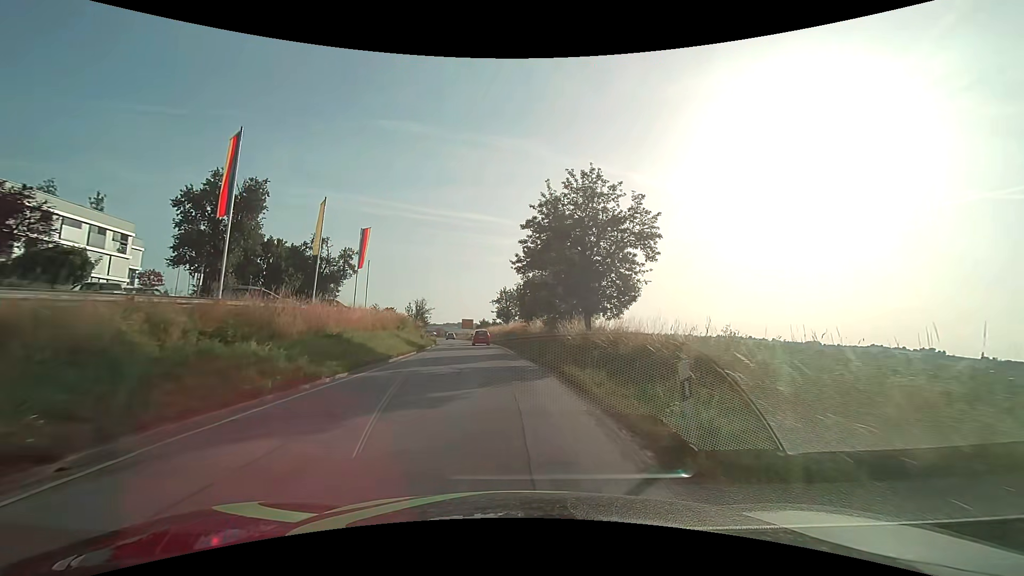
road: secondary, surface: asphalt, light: Day
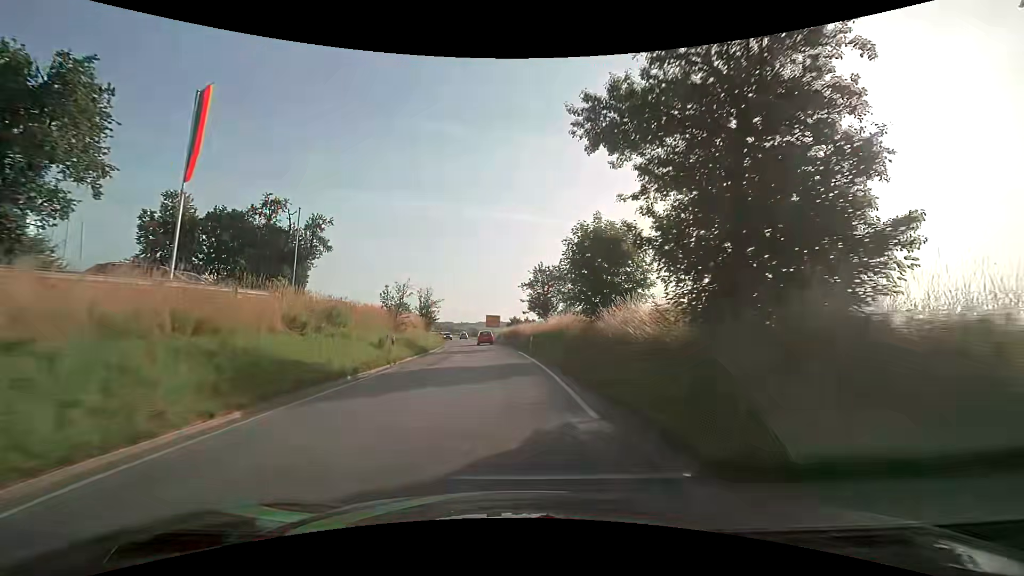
(-1.0, +22.7) m; -5°
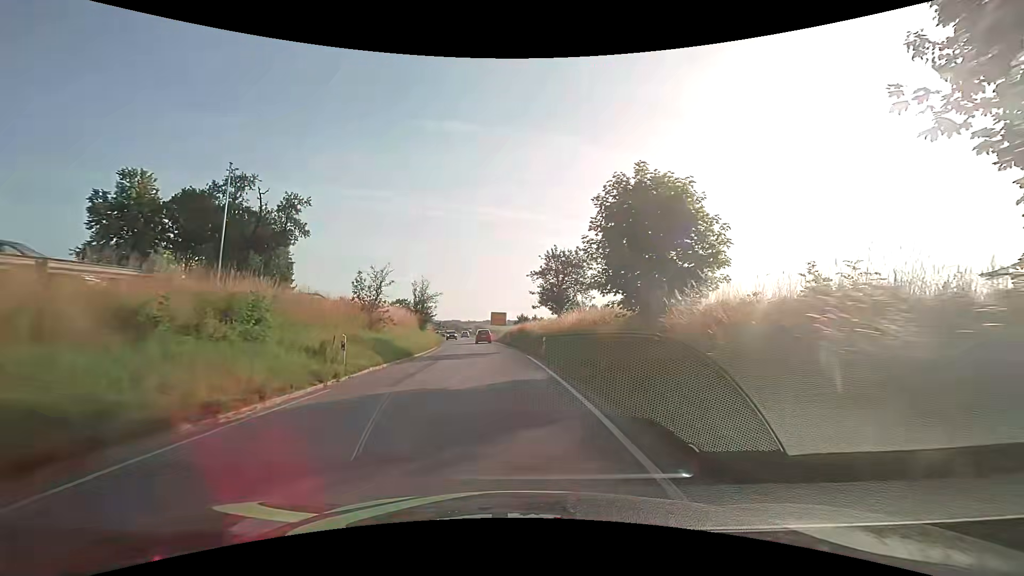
(0.0, +7.6) m; 0°
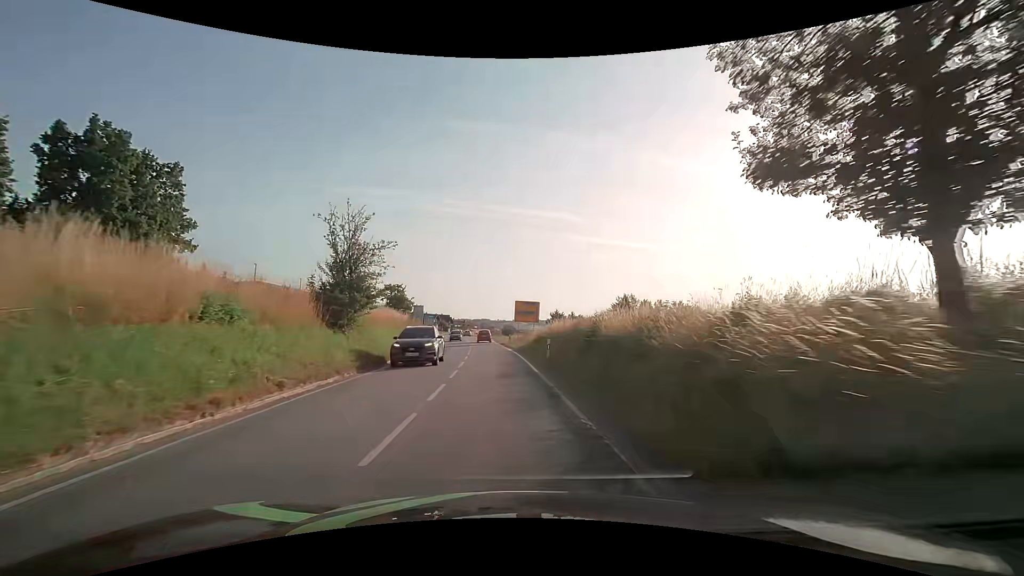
(-1.1, +30.7) m; -4°
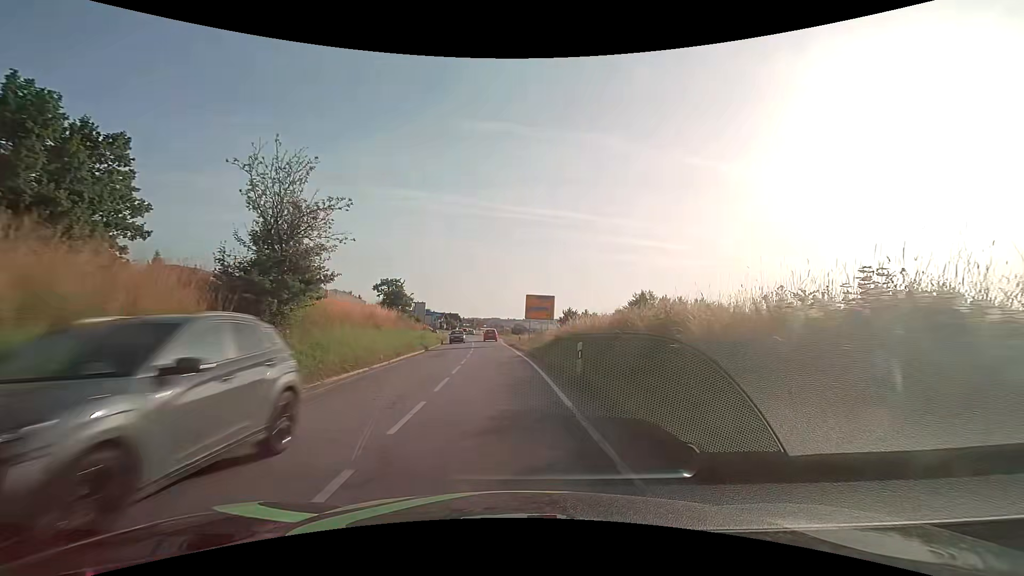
(0.0, +7.7) m; -1°
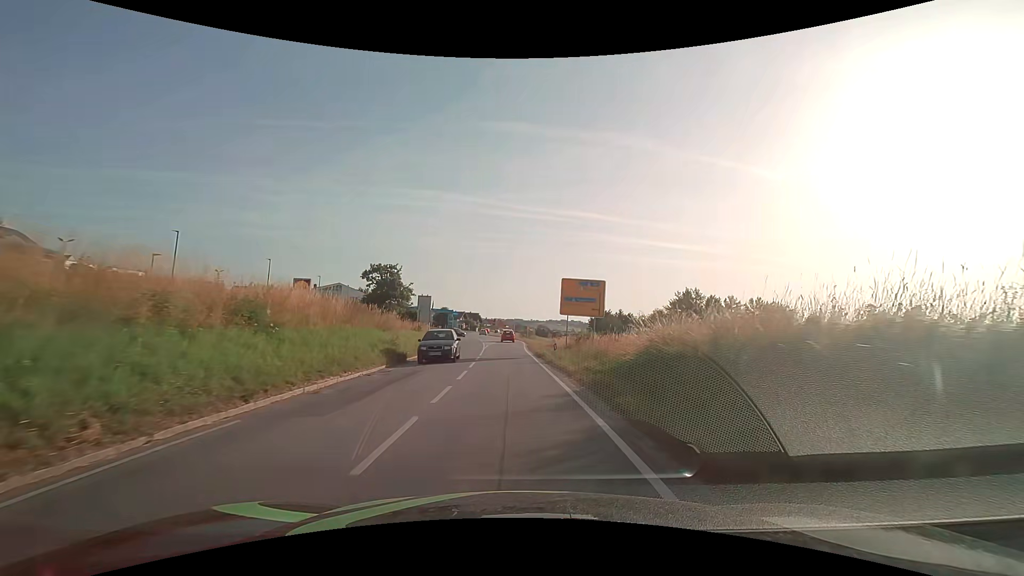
(-0.4, +15.4) m; -3°
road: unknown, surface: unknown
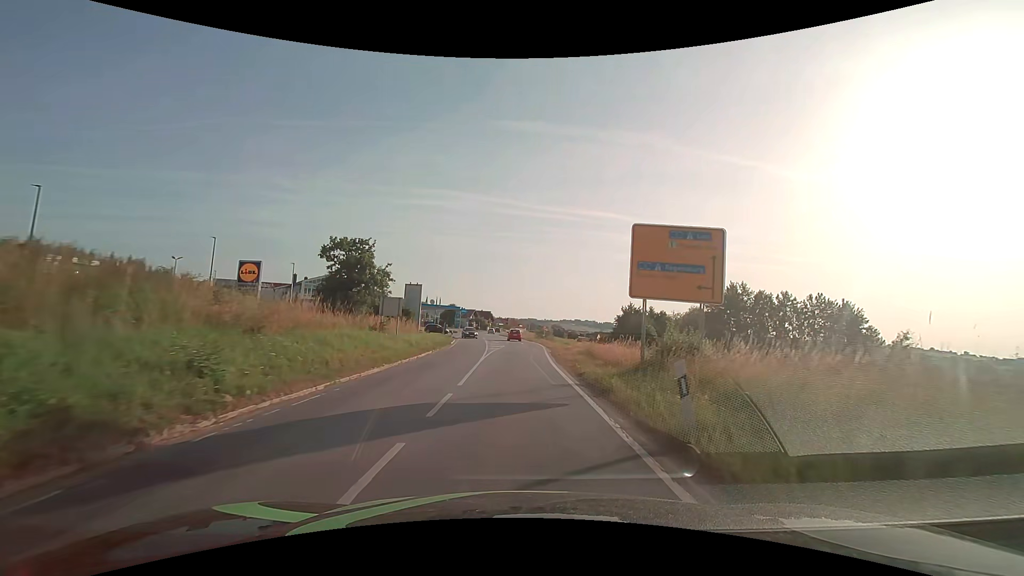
(-0.2, +15.4) m; -2°
